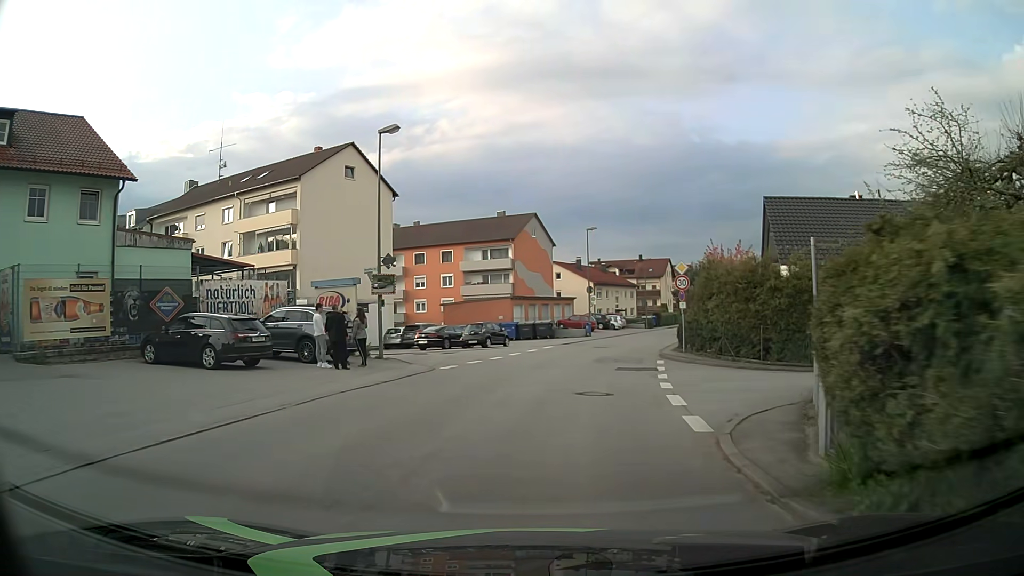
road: unclassified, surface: asphalt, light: Day
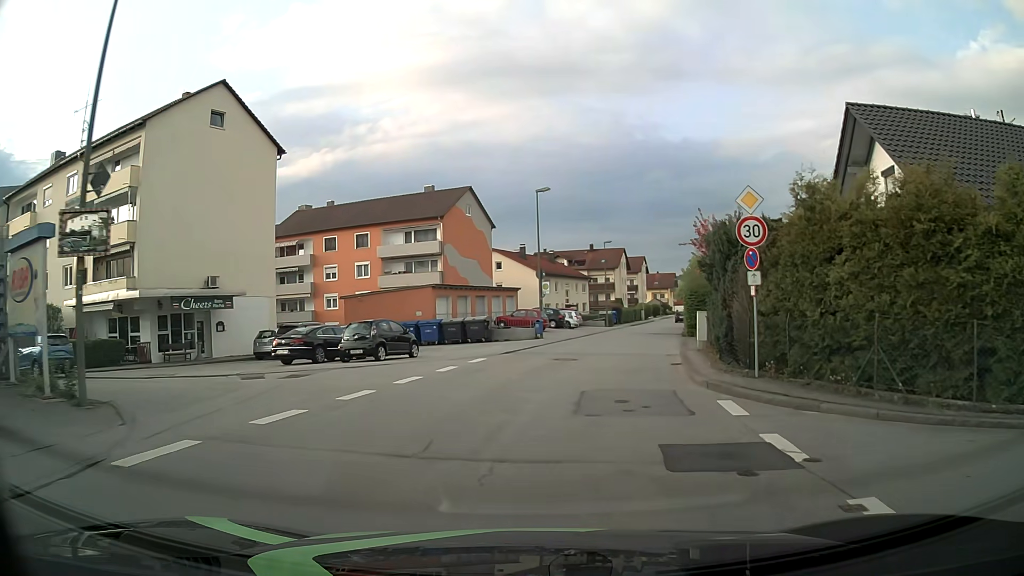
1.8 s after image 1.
(+0.6, +14.3) m; +5°
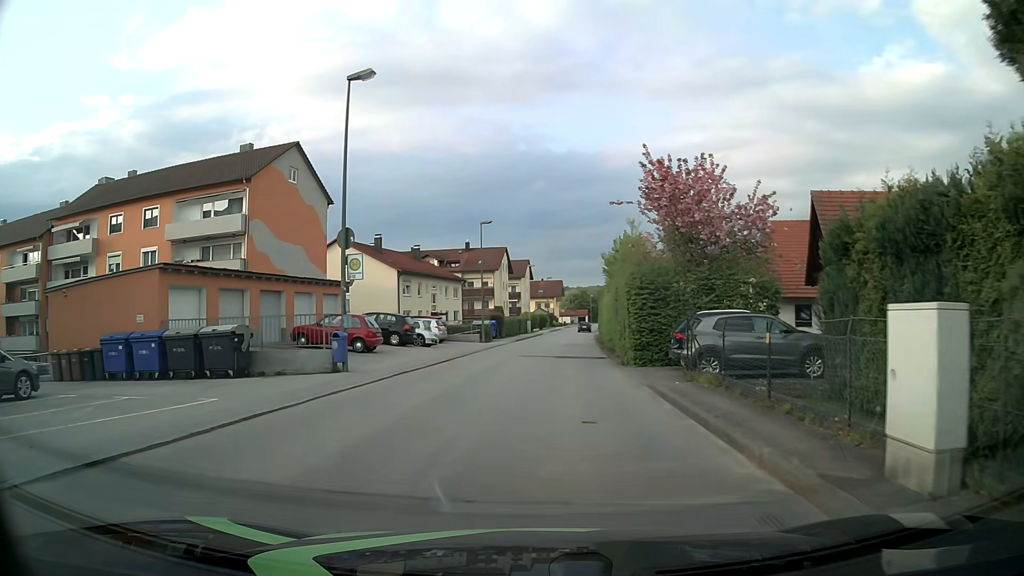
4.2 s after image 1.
(+2.0, +18.9) m; +11°
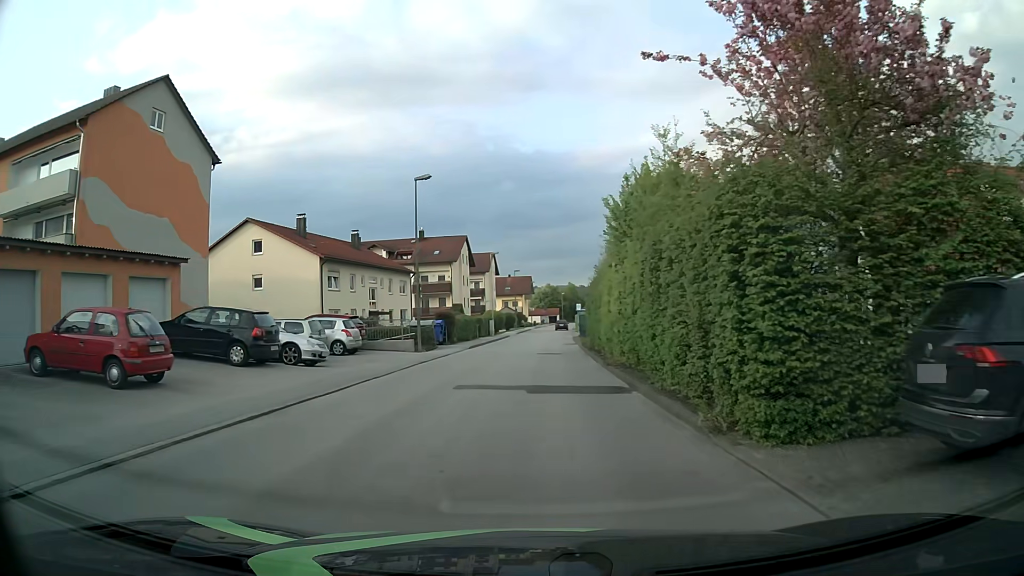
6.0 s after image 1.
(+0.3, +14.3) m; +3°
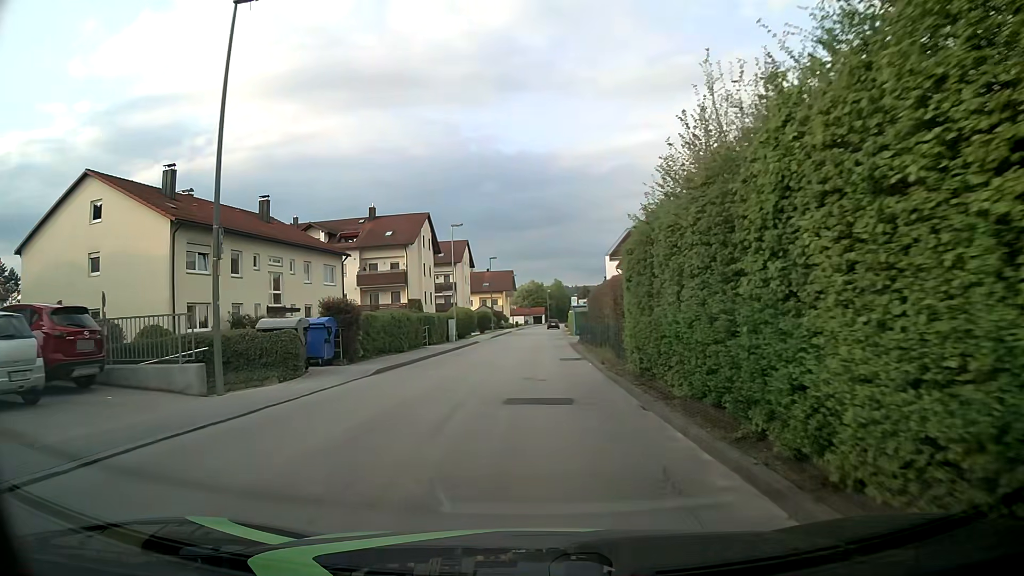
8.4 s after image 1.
(+0.2, +19.1) m; +1°
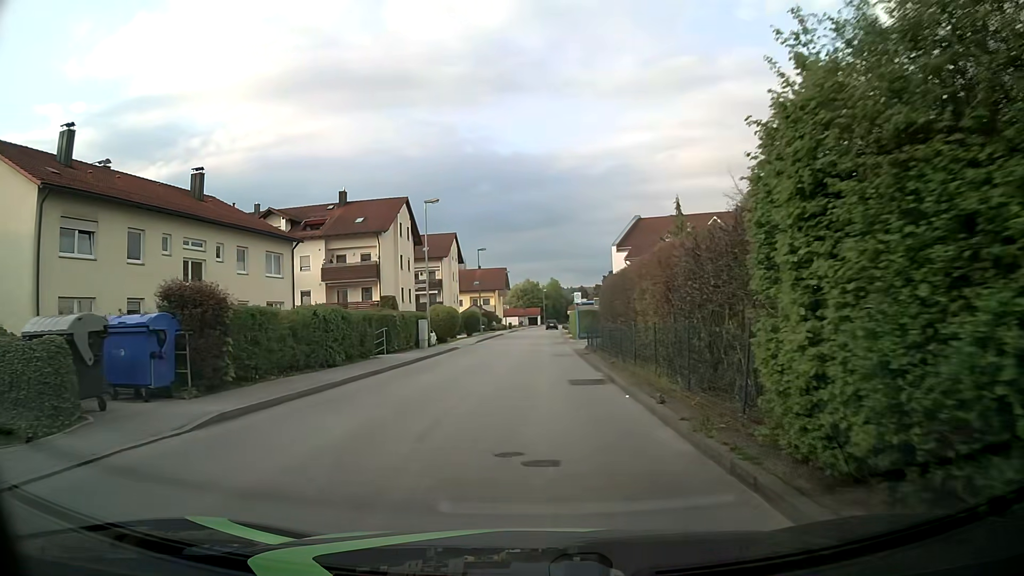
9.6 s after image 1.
(0.0, +9.6) m; 0°
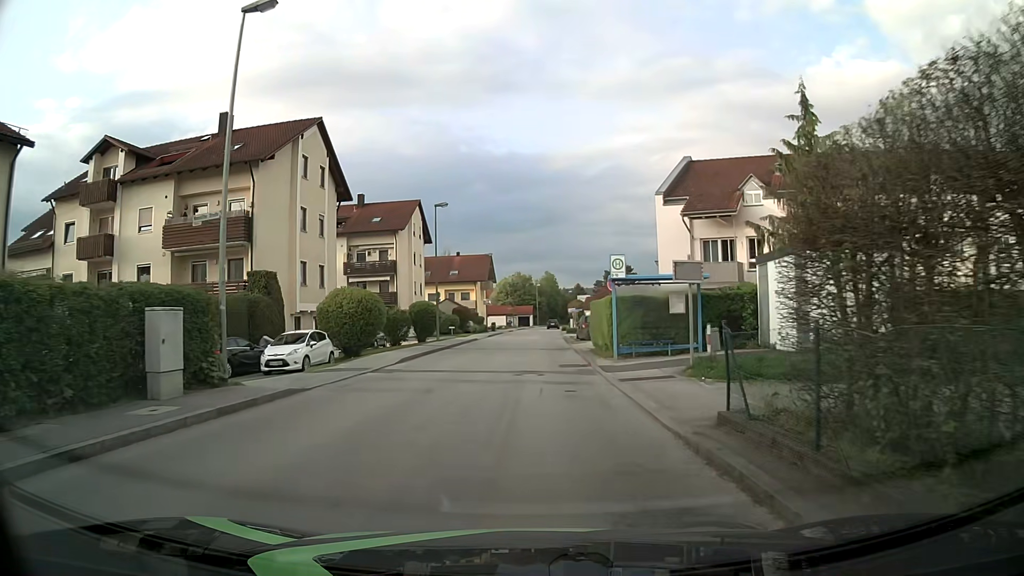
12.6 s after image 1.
(+0.2, +24.1) m; 0°
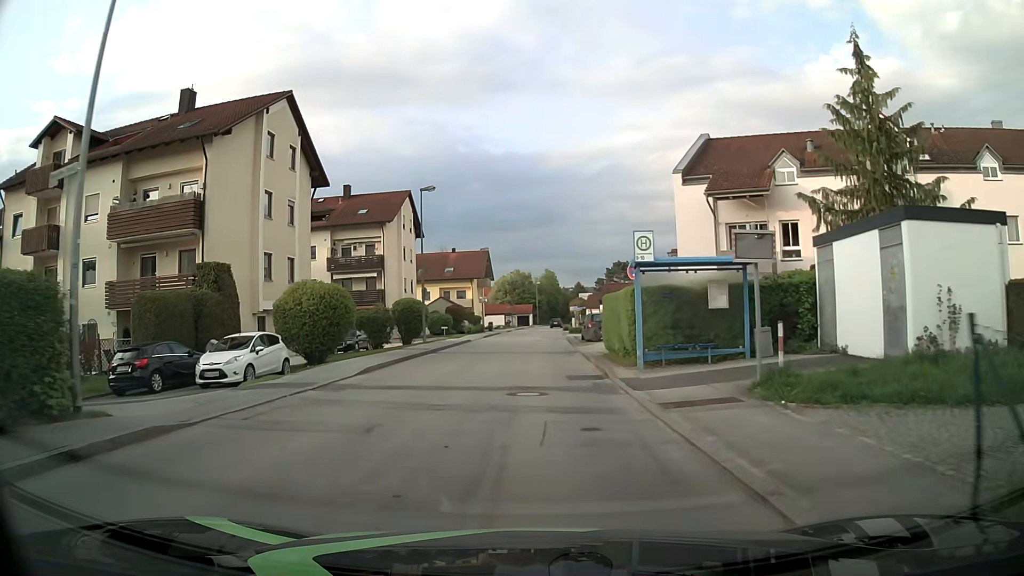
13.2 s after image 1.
(0.0, +4.8) m; -1°
(0, +10) (0, +20) (+1, +30) (+1, +40) (+1, +50) (+2, +60) (+2, +70) (+3, +80) (+3, +90) (+4, +100) m
